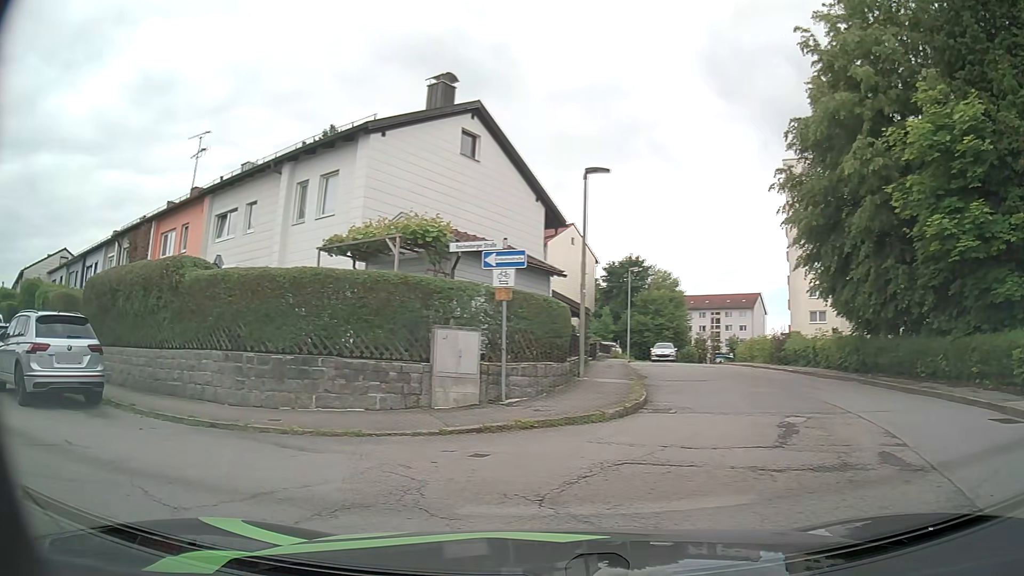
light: Day
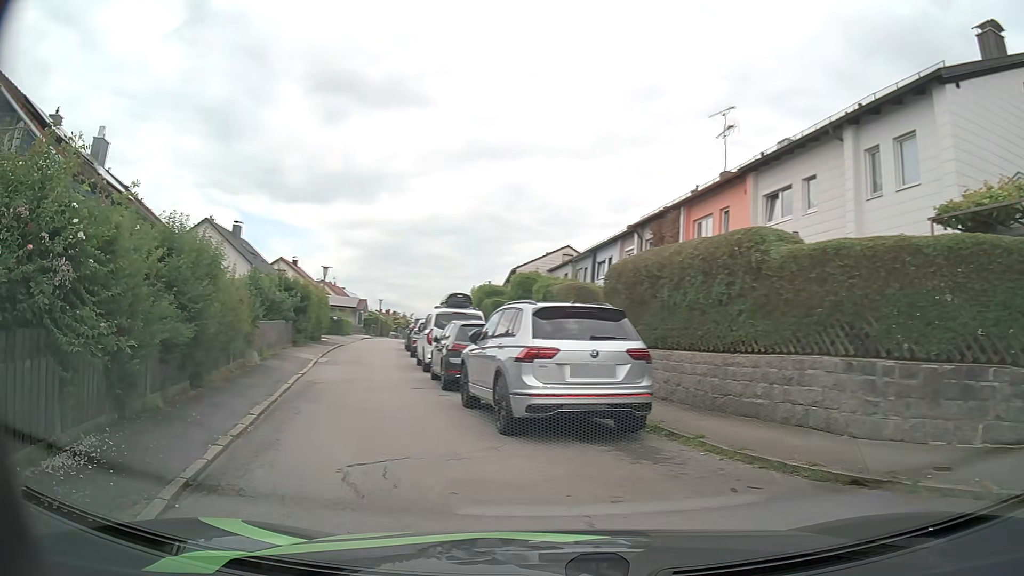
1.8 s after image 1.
(-1.5, +3.8) m; -45°
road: residential
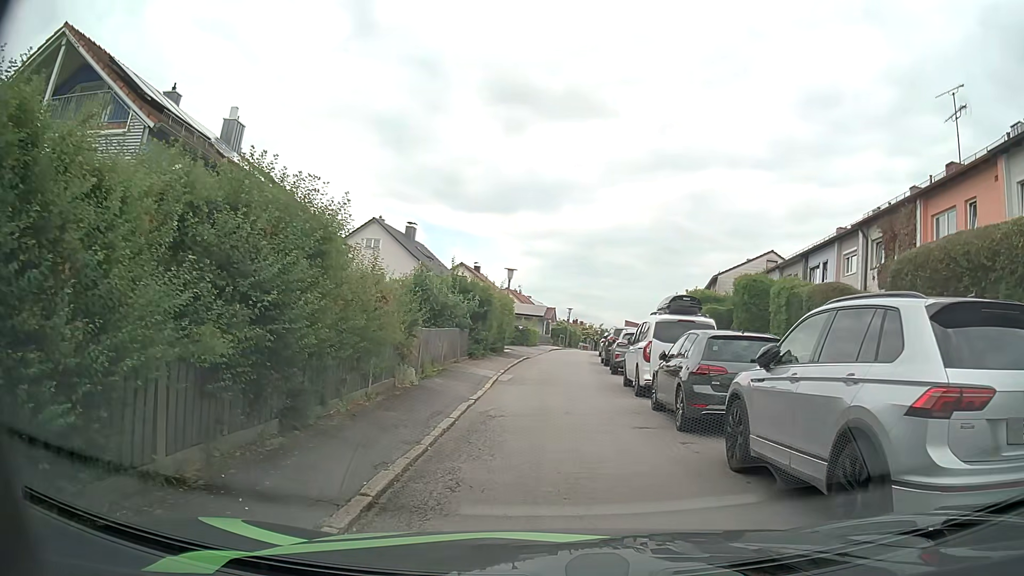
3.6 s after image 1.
(-0.8, +4.3) m; -18°
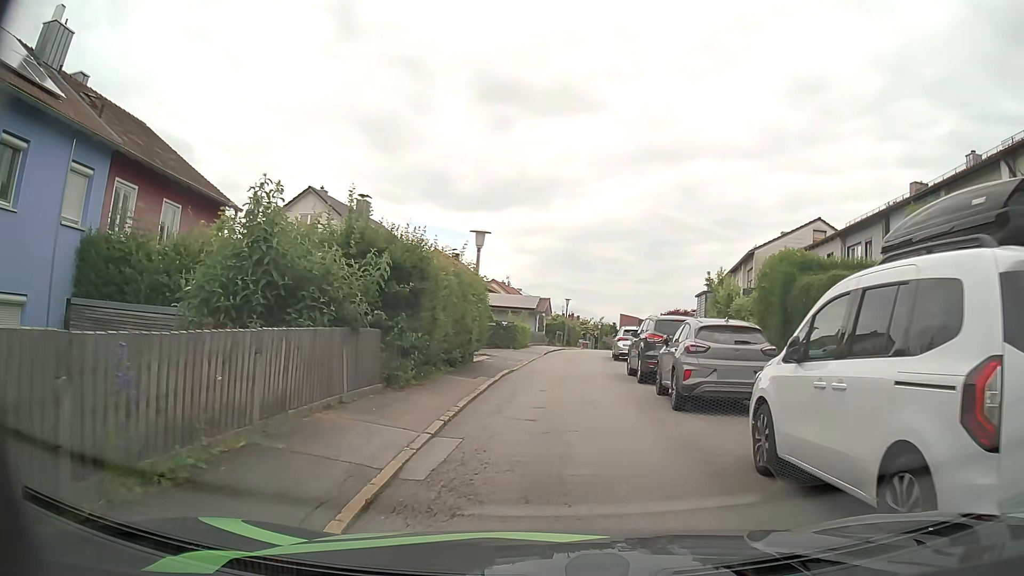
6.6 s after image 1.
(+0.5, +11.6) m; +3°
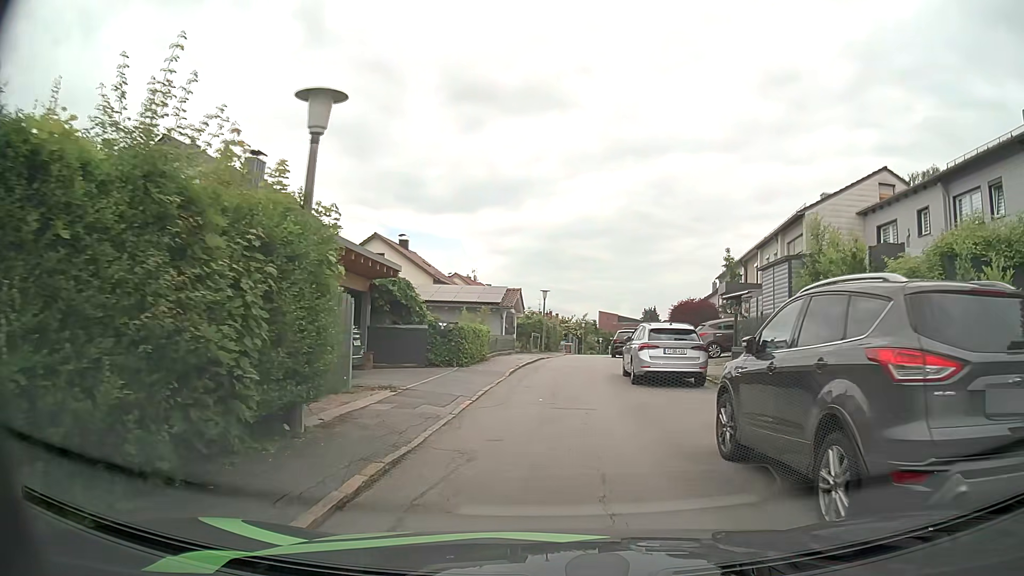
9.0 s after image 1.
(+0.3, +12.6) m; +1°
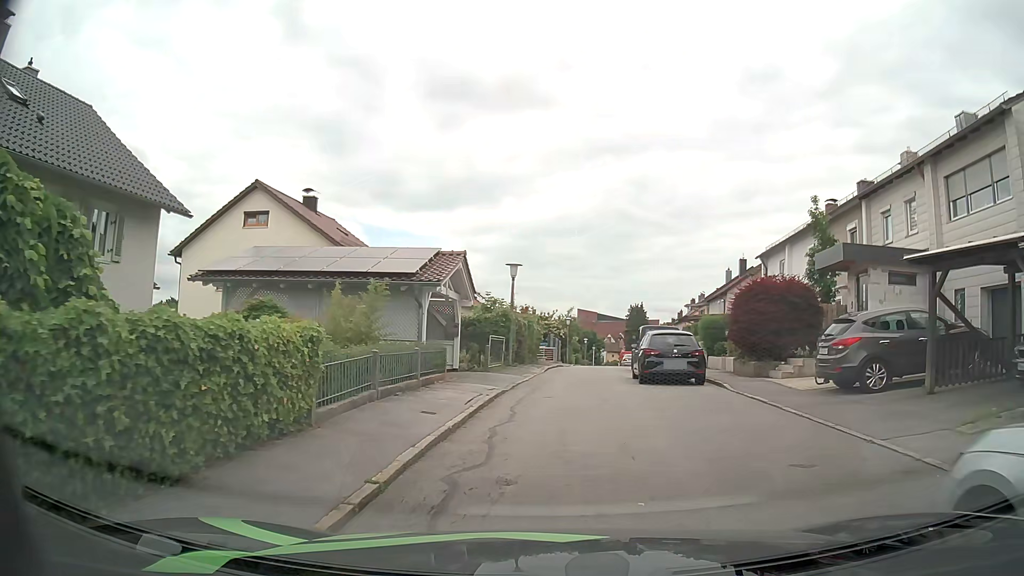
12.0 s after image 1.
(+0.4, +16.5) m; +3°
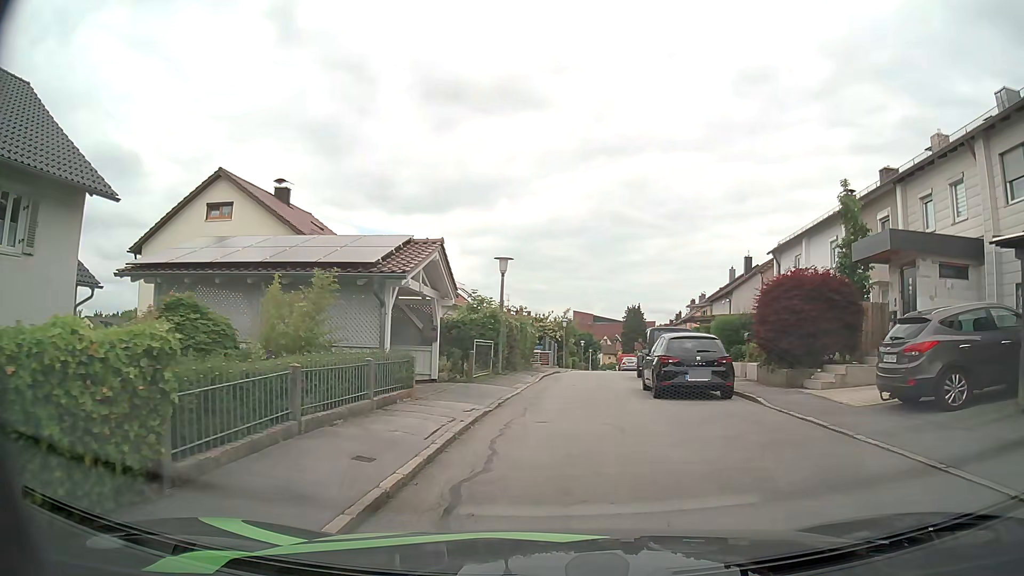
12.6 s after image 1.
(0.0, +3.2) m; 0°
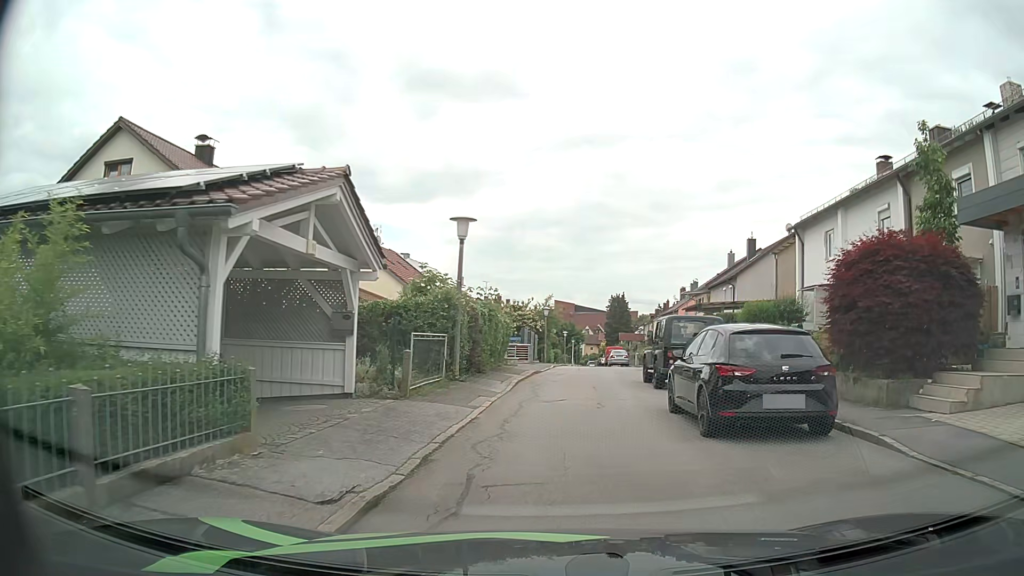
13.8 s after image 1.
(0.0, +6.2) m; +2°
